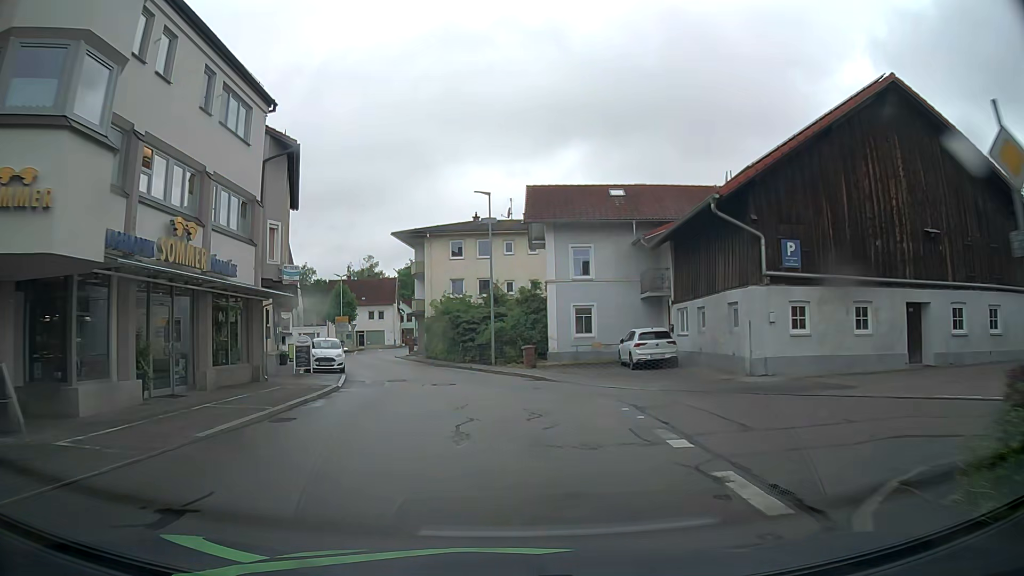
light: Day
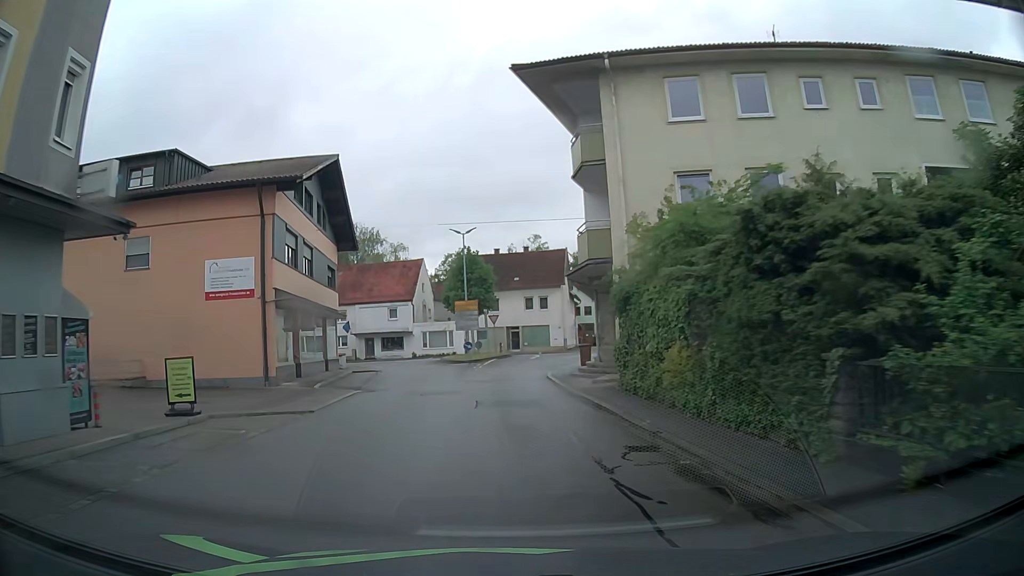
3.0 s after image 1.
(-4.5, +31.3) m; -18°
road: unclassified
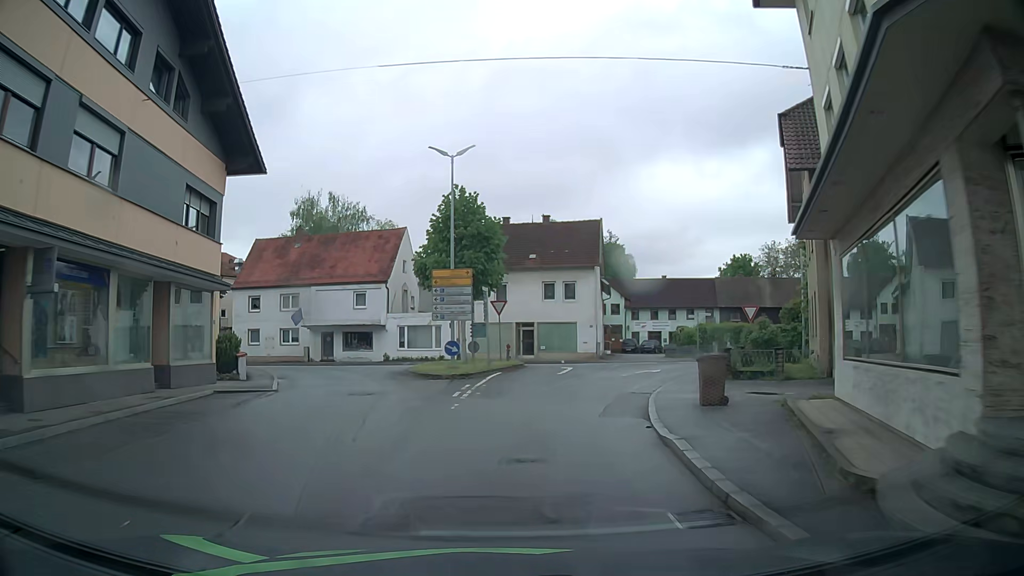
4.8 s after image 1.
(-0.2, +18.9) m; 0°
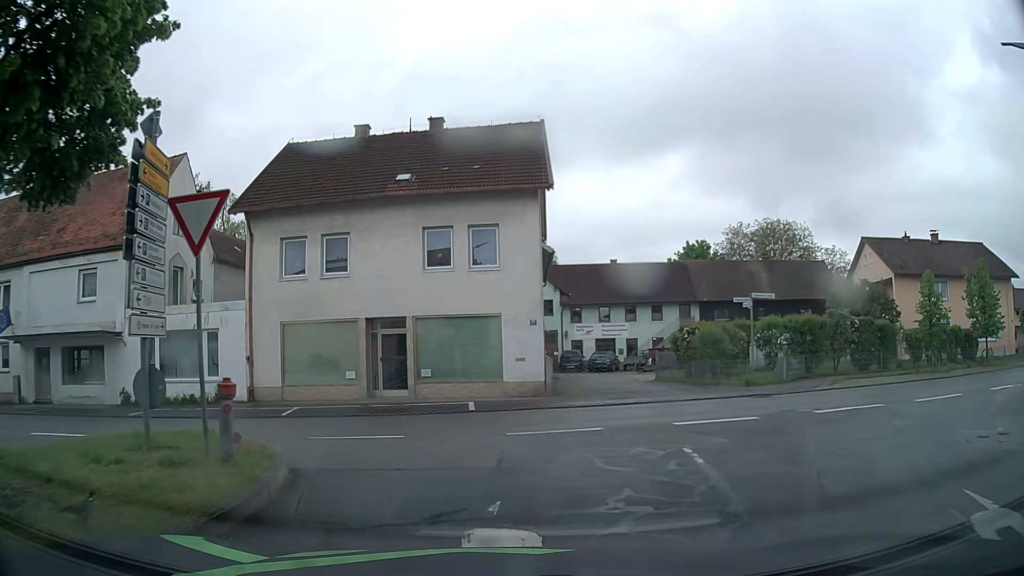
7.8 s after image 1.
(+2.2, +24.9) m; +9°
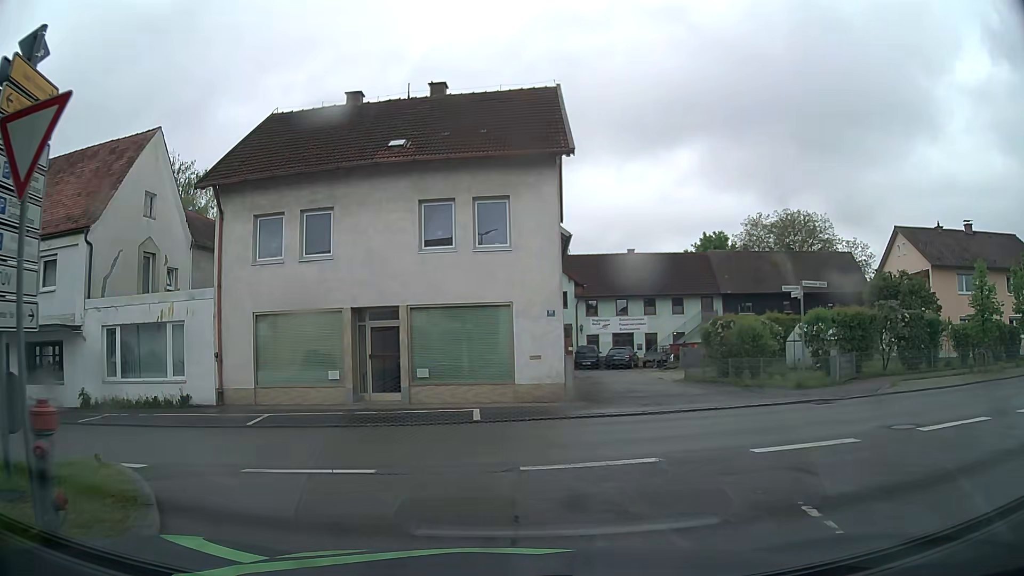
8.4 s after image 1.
(0.0, +3.2) m; 0°
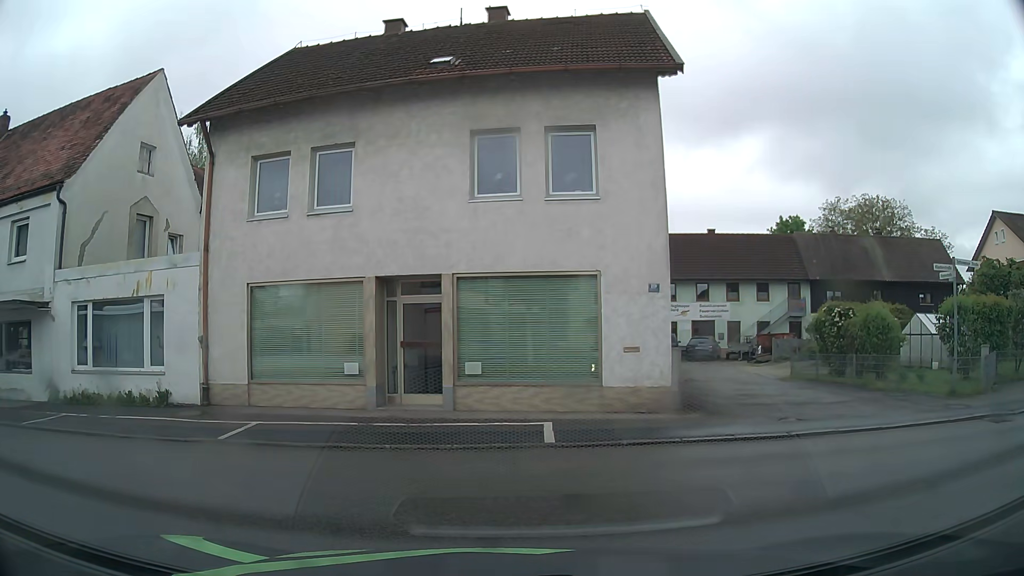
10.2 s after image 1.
(-0.3, +4.5) m; -9°
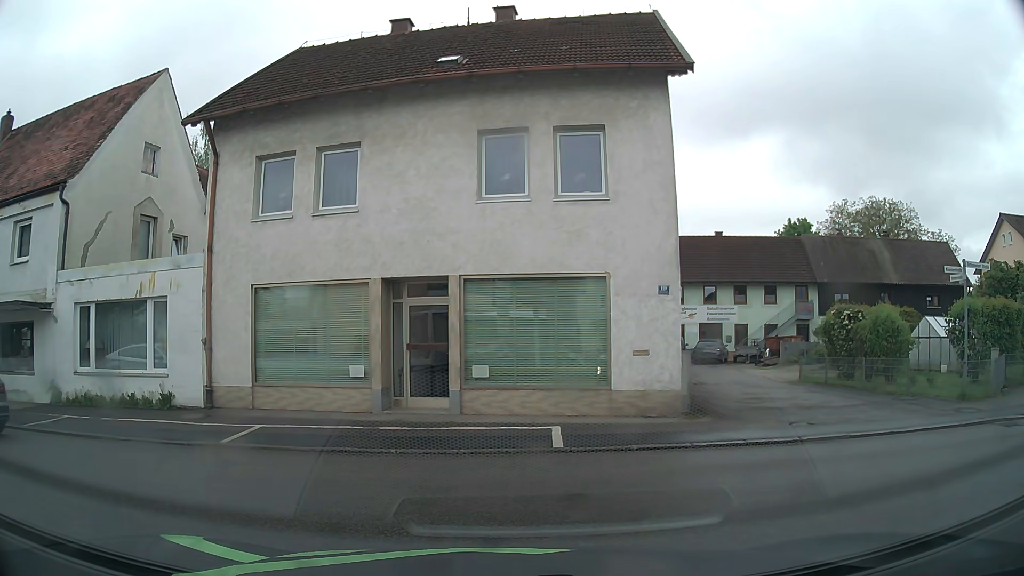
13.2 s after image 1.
(0.0, +0.3) m; 0°
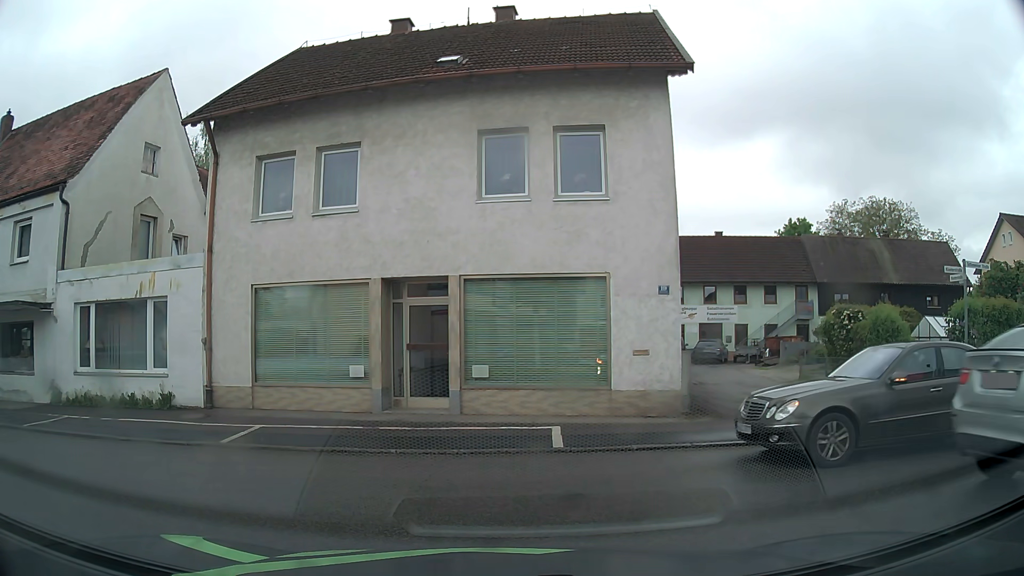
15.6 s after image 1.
(0.0, 0.0) m; 0°
